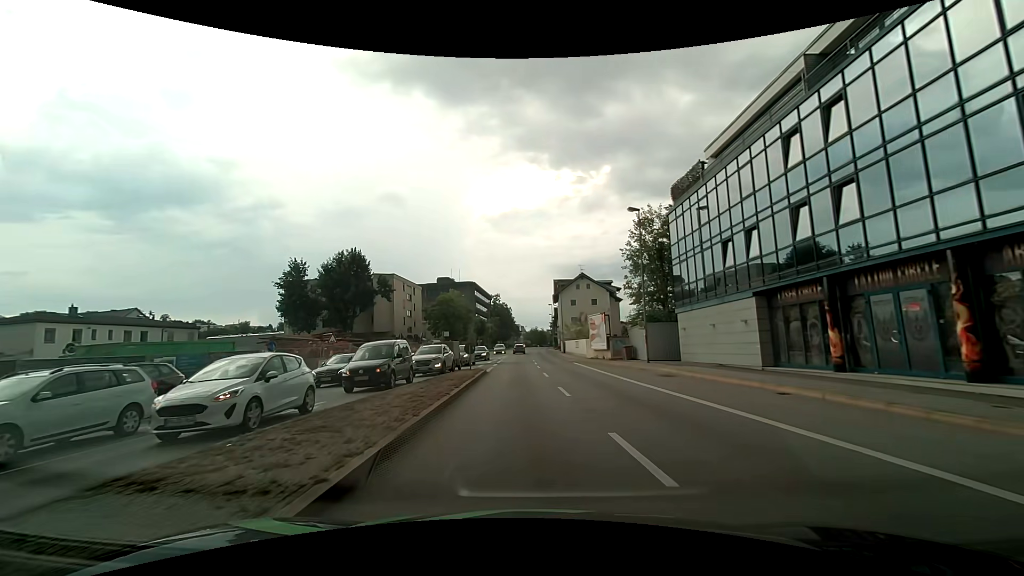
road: primary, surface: asphalt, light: Day
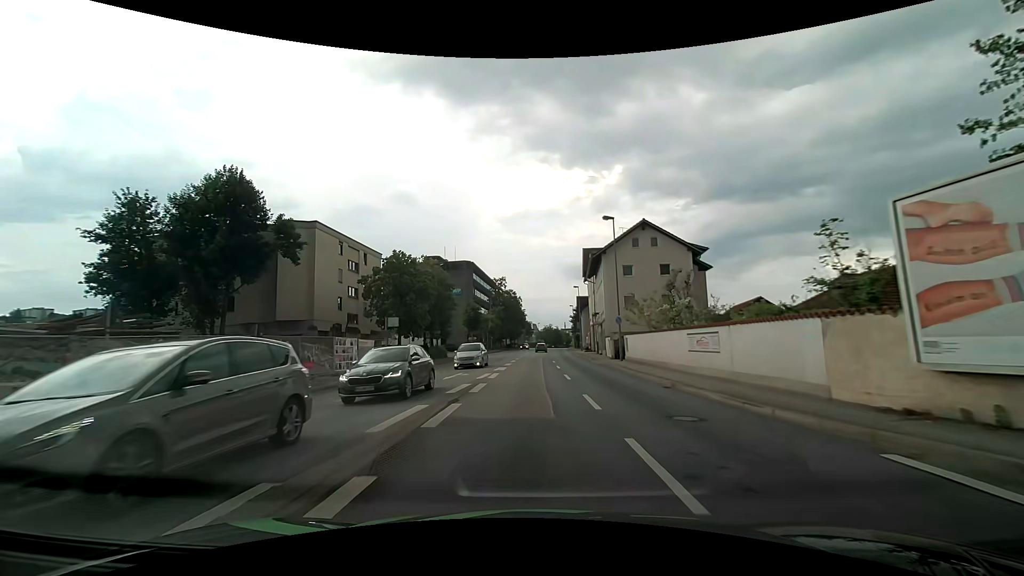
(-1.3, +34.3) m; -2°
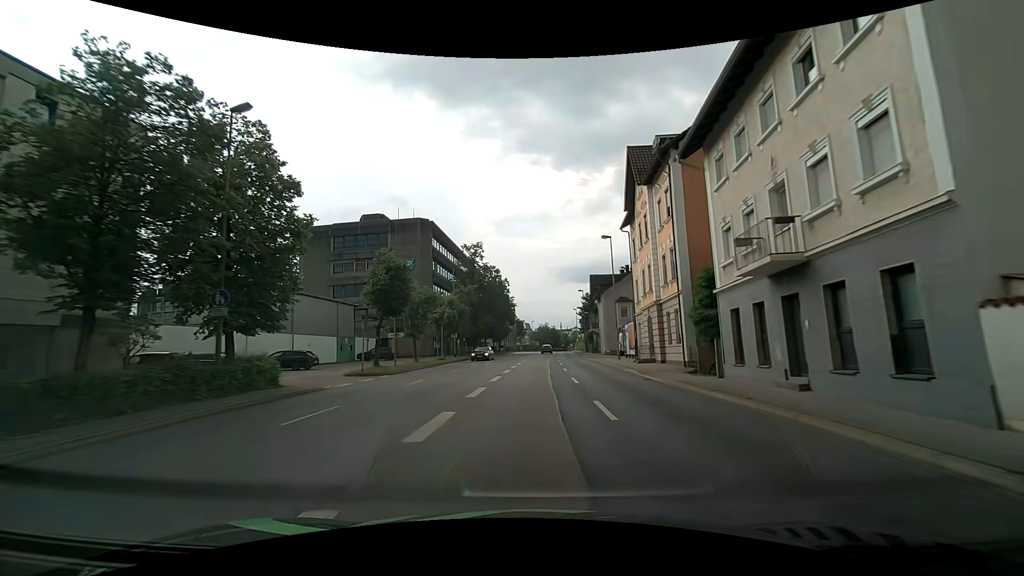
(0.0, +37.4) m; 0°
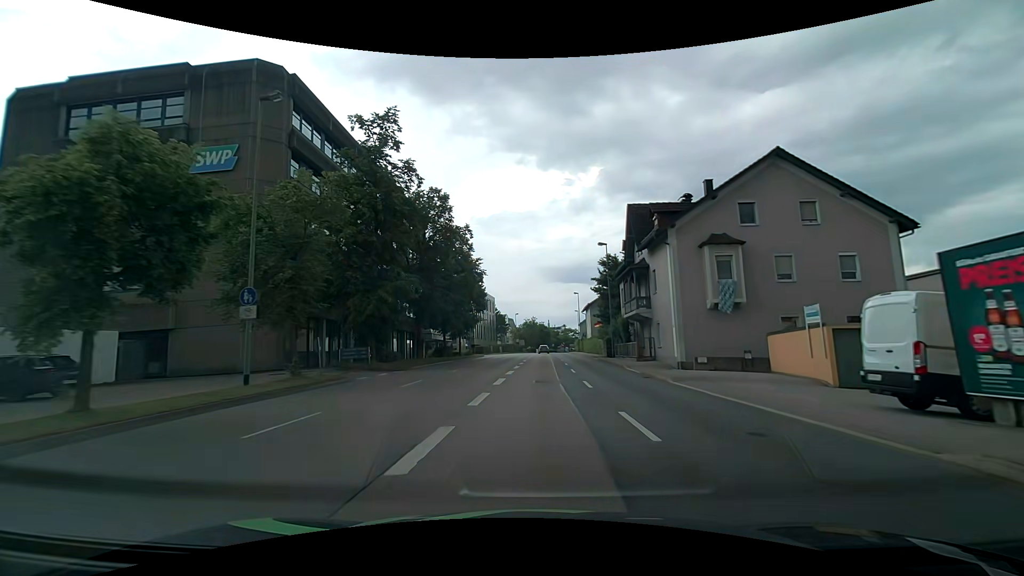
(+0.4, +37.8) m; +2°
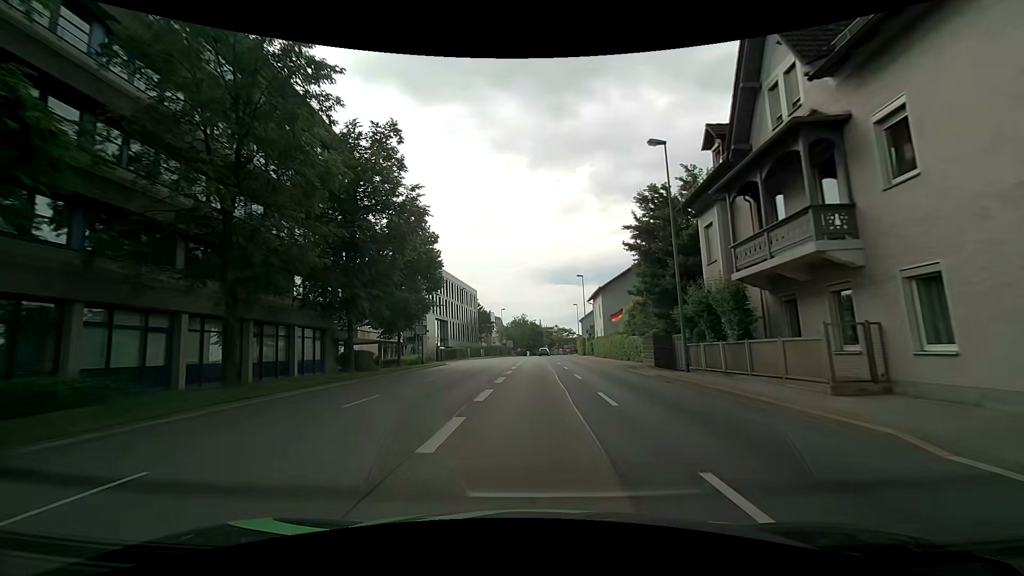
(+0.2, +22.8) m; +1°
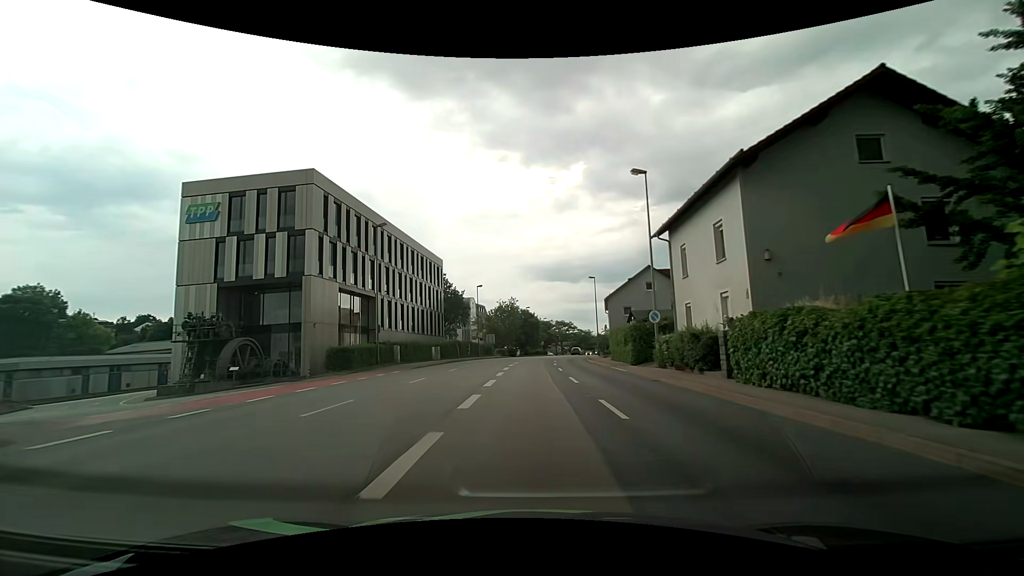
(+0.4, +38.0) m; 0°
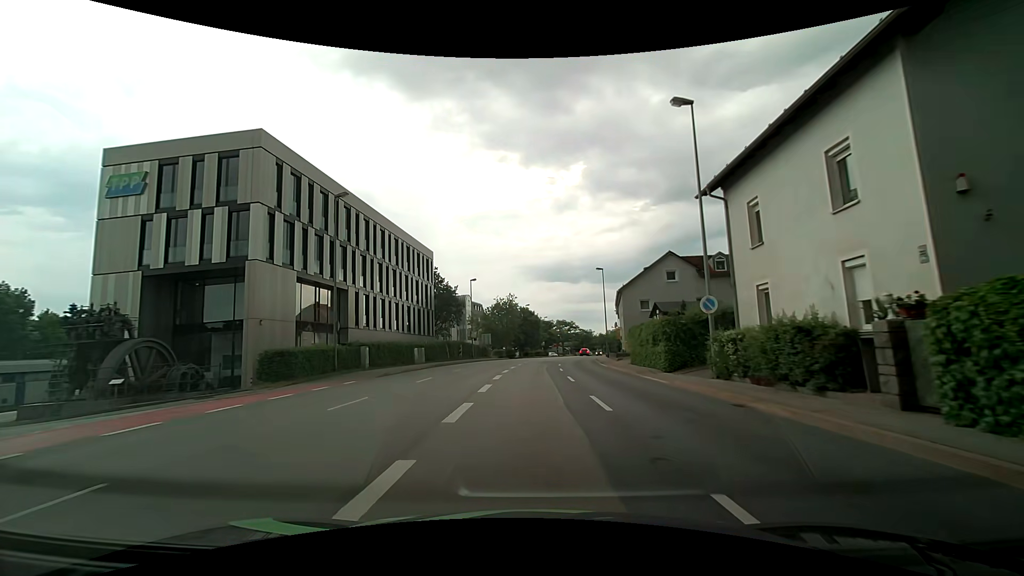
(+0.1, +7.6) m; +1°
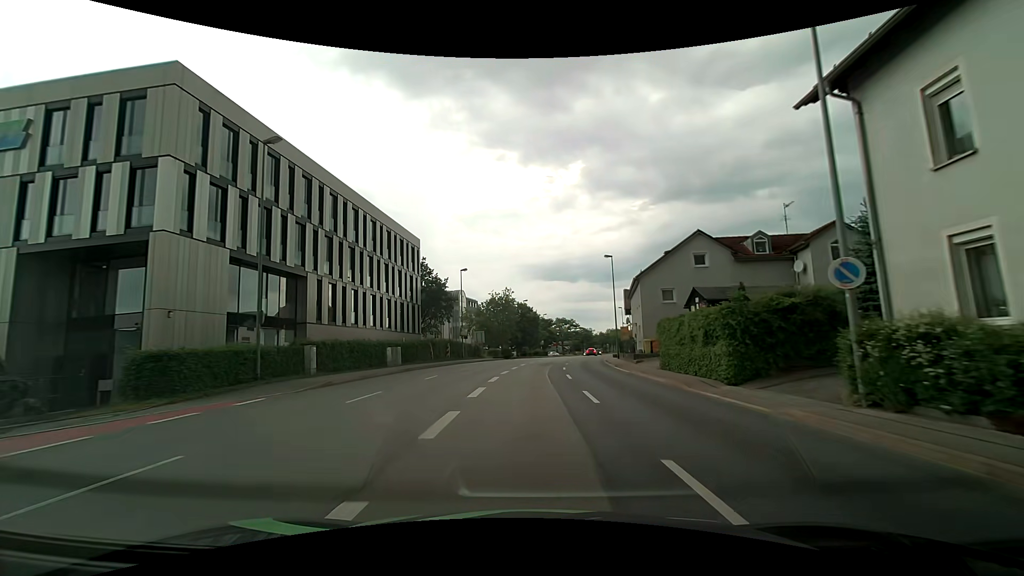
(0.0, +7.7) m; 0°
(0, +10) (0, +20) (+1, +30) (+1, +40) (+2, +50) (+4, +60) (+6, +70) (+7, +79) (+9, +89) (+11, +99) m
